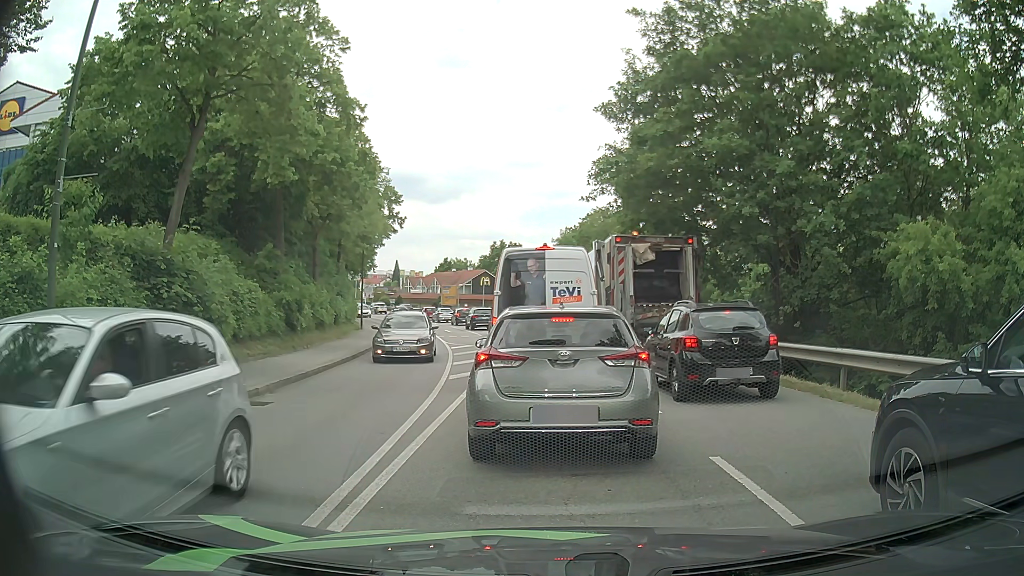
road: tertiary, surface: asphalt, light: Day
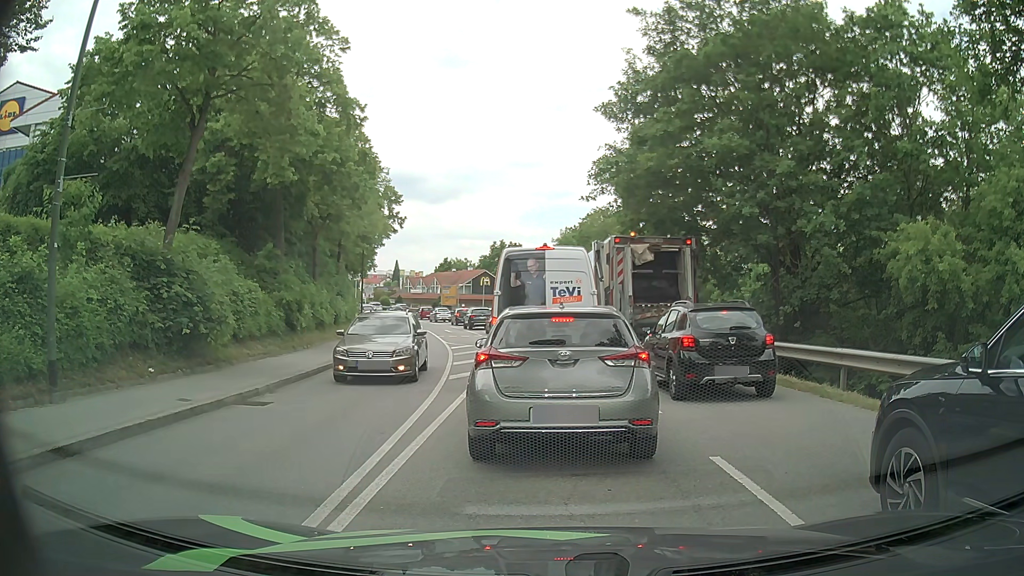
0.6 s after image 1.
(0.0, 0.0) m; 0°
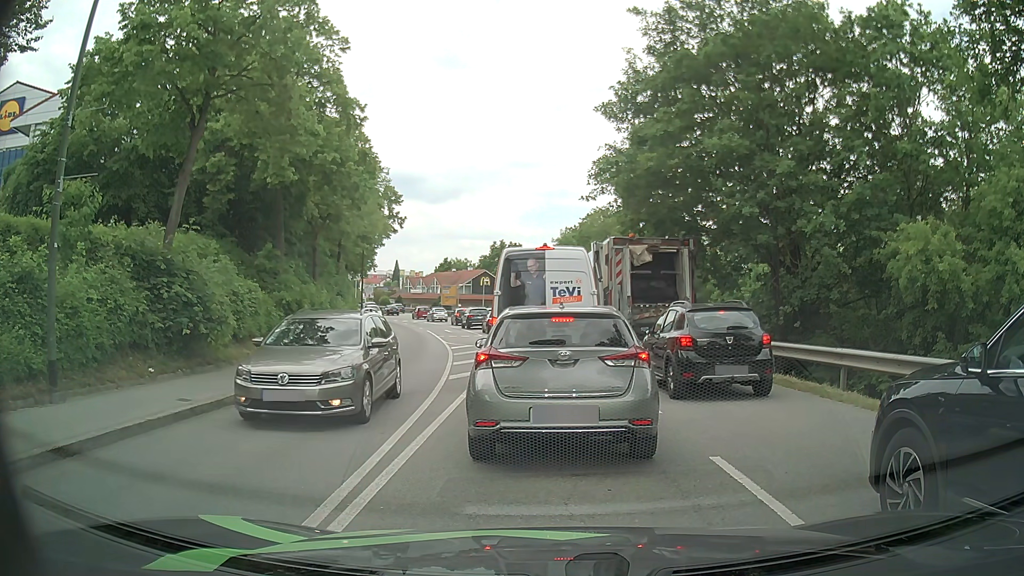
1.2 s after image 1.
(0.0, 0.0) m; 0°
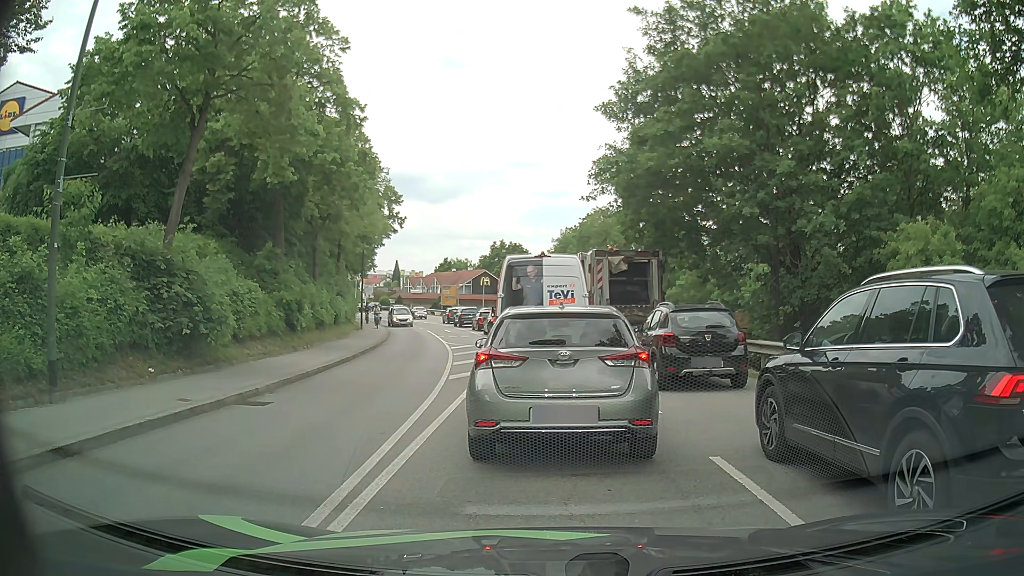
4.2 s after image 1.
(0.0, 0.0) m; 0°
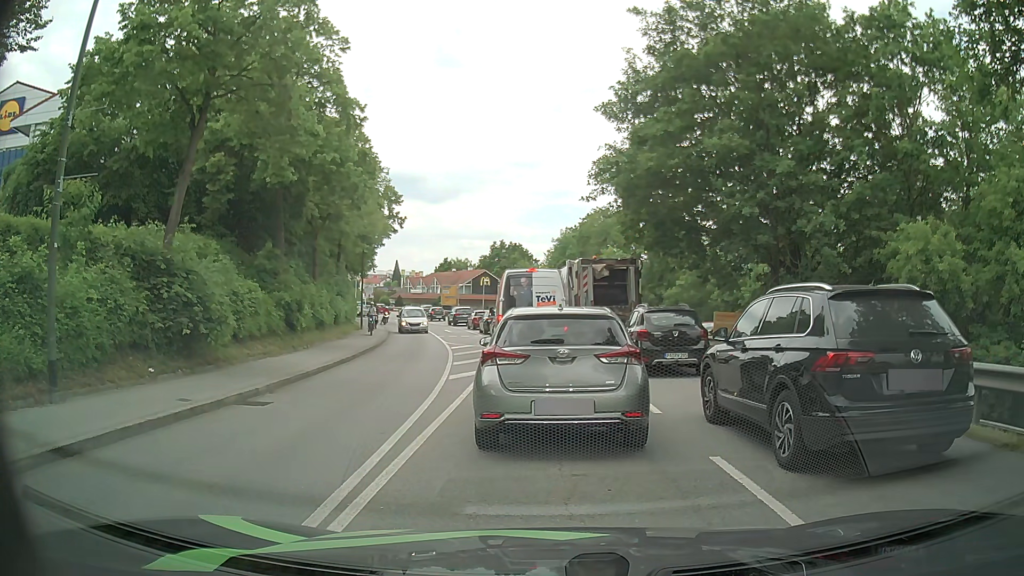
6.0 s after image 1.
(0.0, 0.0) m; 0°
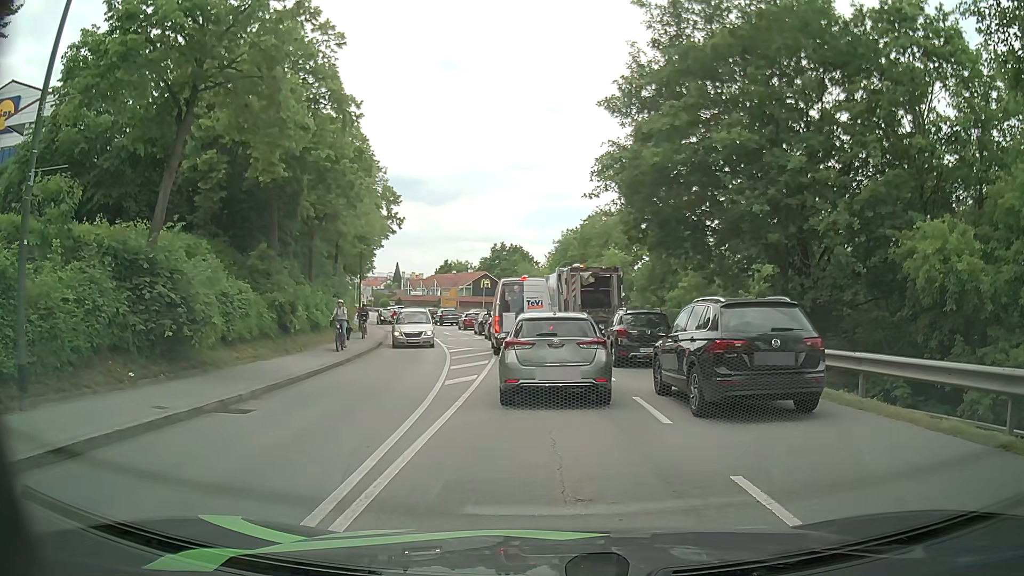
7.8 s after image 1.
(0.0, +0.8) m; 0°
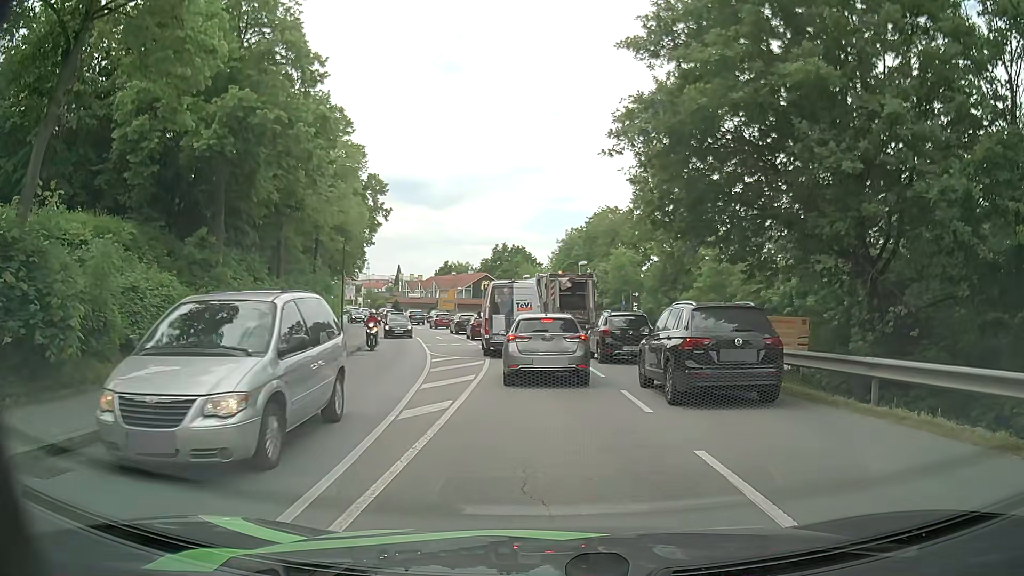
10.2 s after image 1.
(-0.3, +4.9) m; -3°
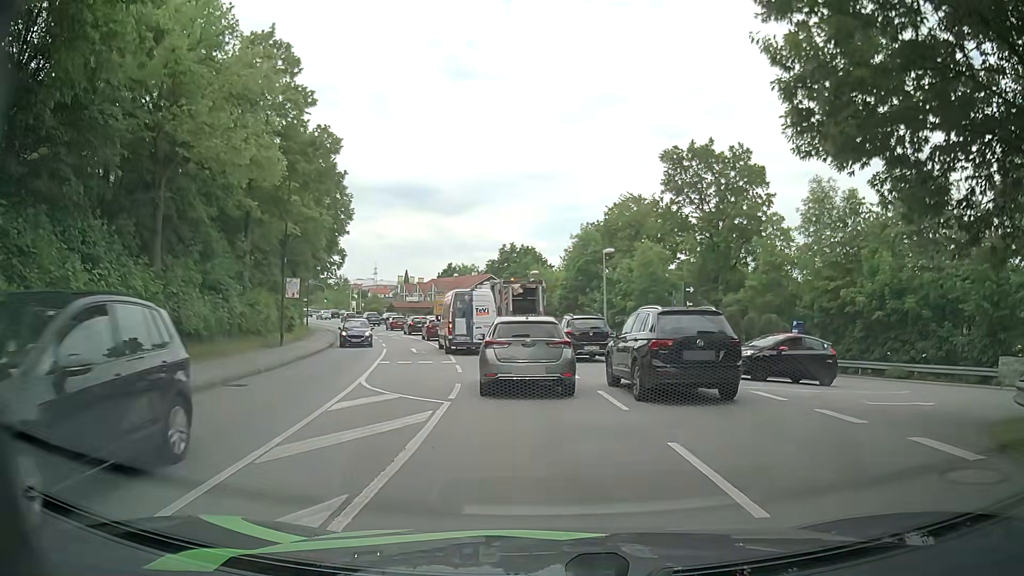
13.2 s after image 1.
(-0.3, +11.4) m; -2°
